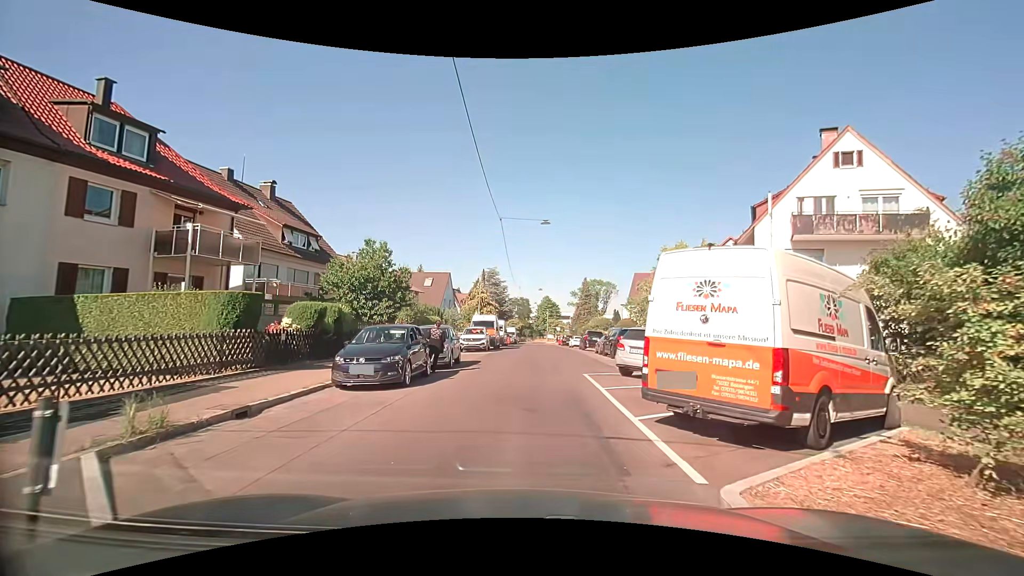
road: residential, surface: asphalt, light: Day
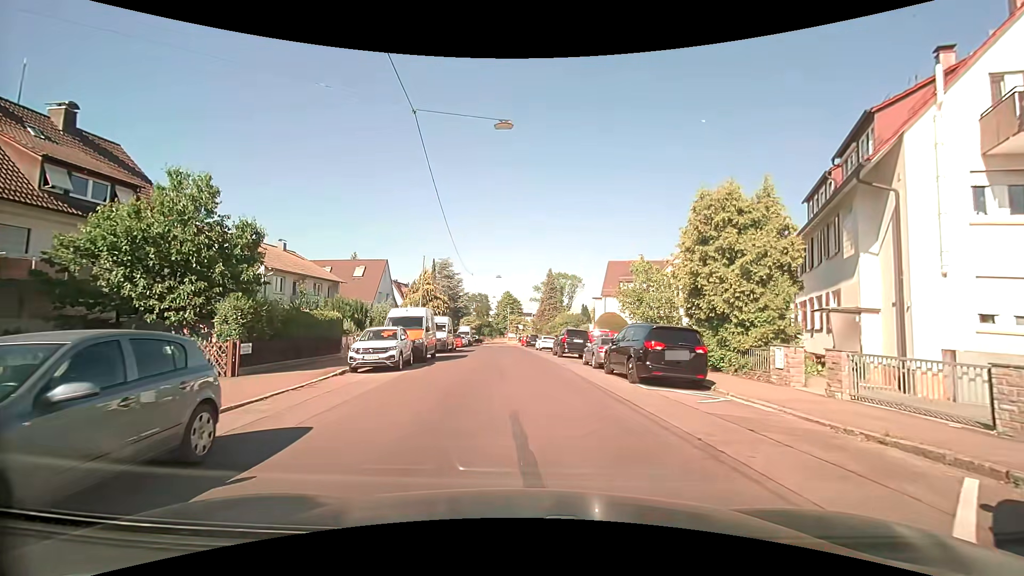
(+0.6, +13.5) m; +5°
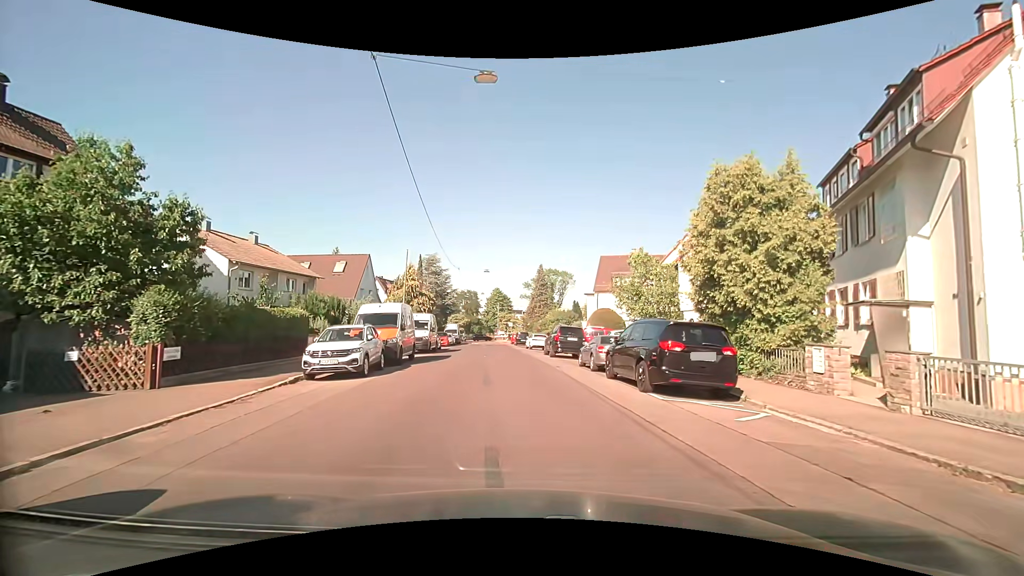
(0.0, +2.6) m; +2°
